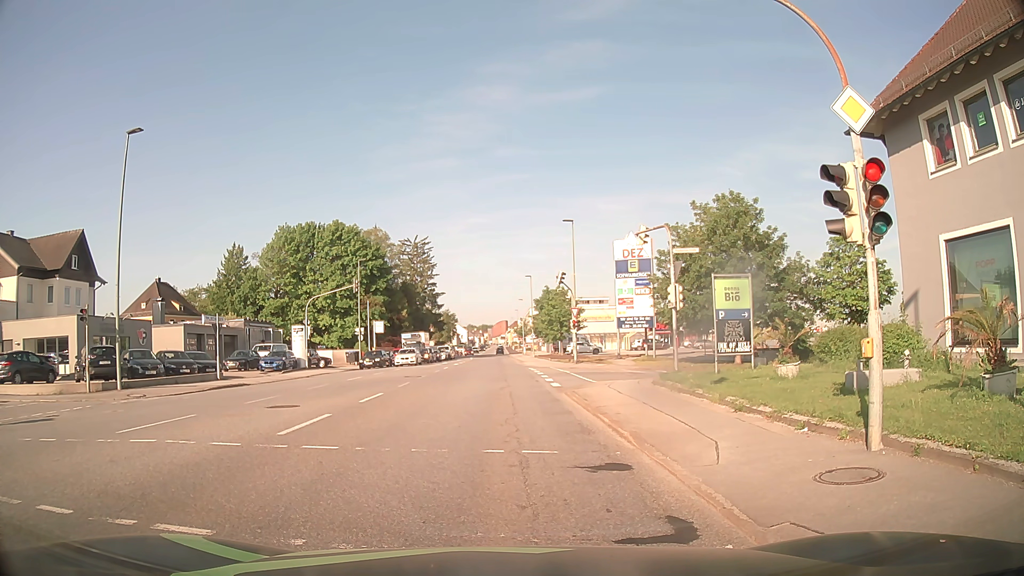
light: Day
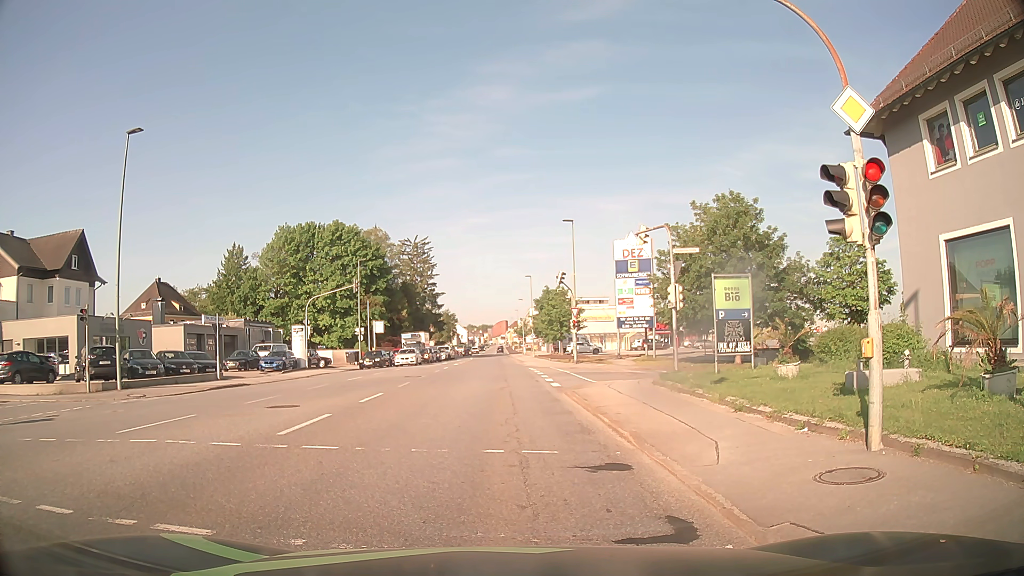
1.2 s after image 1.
(0.0, 0.0) m; 0°
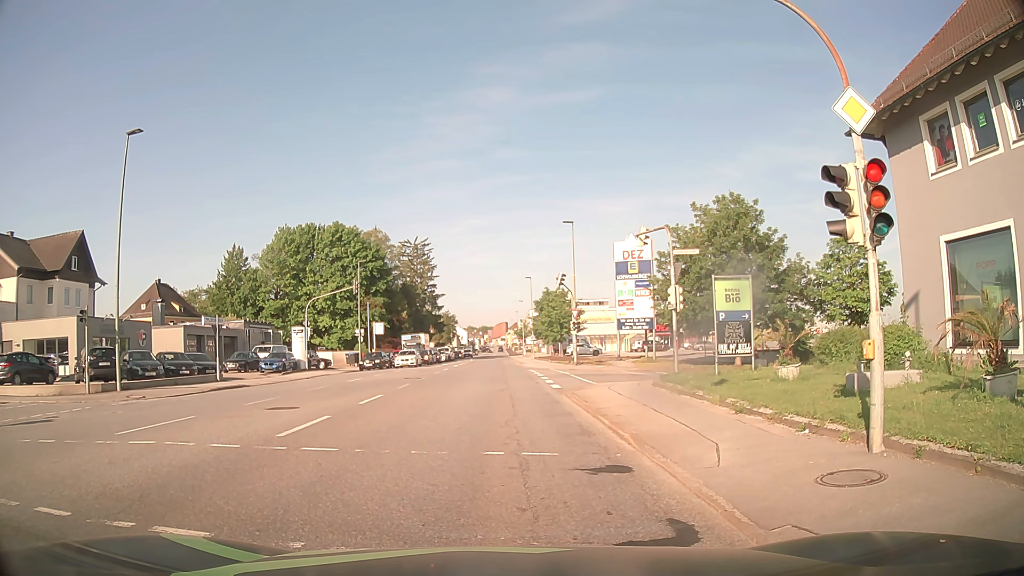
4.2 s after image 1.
(0.0, 0.0) m; 0°
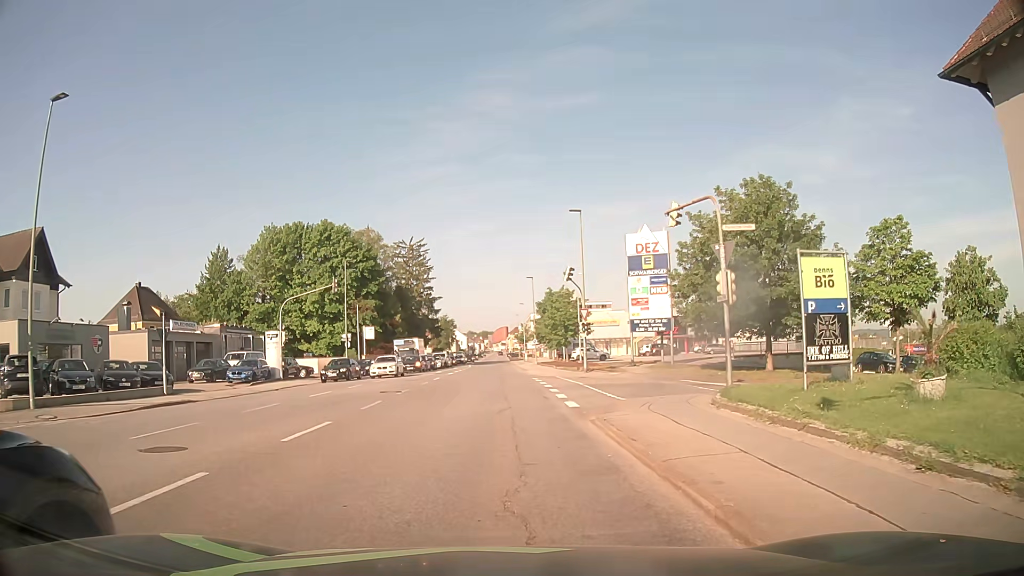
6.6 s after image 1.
(0.0, +6.2) m; 0°
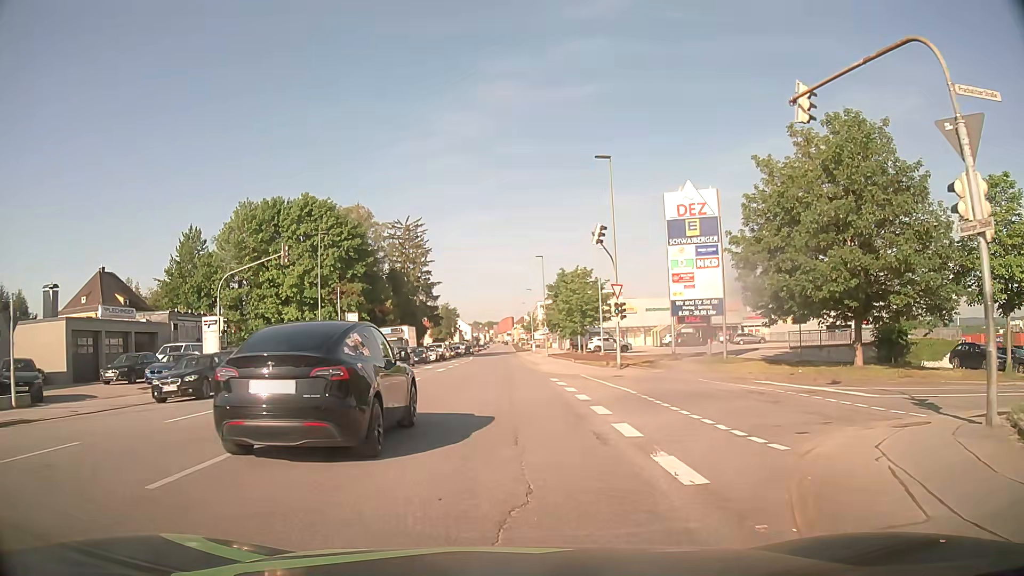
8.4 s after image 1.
(-0.1, +10.6) m; -1°
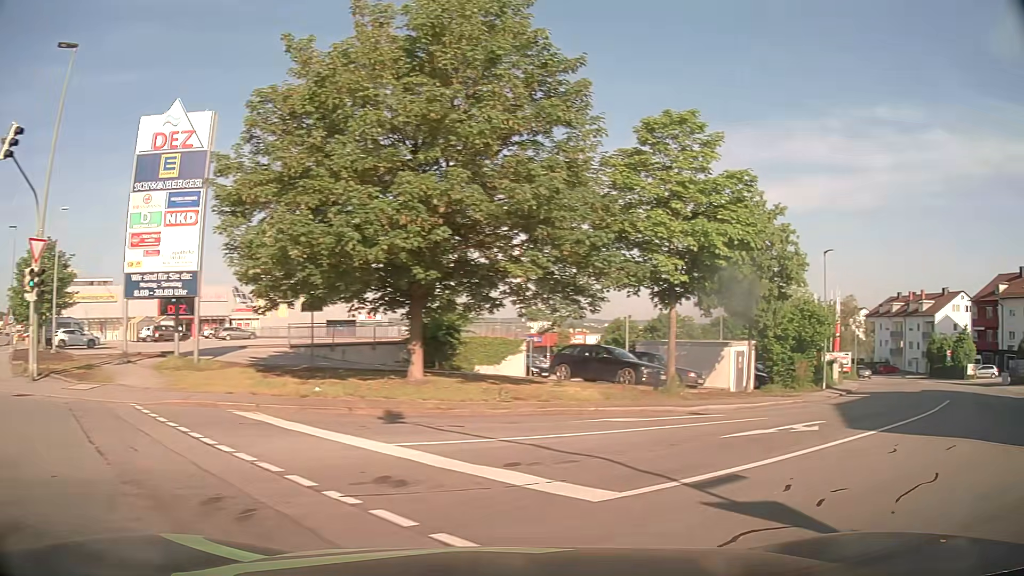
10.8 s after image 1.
(+3.3, +11.8) m; +45°
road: residential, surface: asphalt
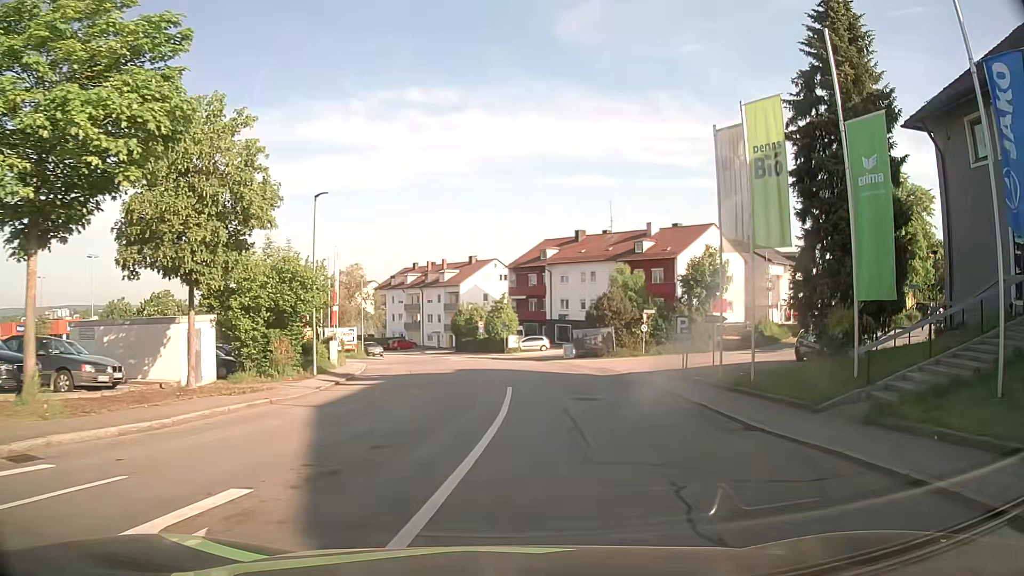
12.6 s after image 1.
(+3.9, +9.2) m; +40°
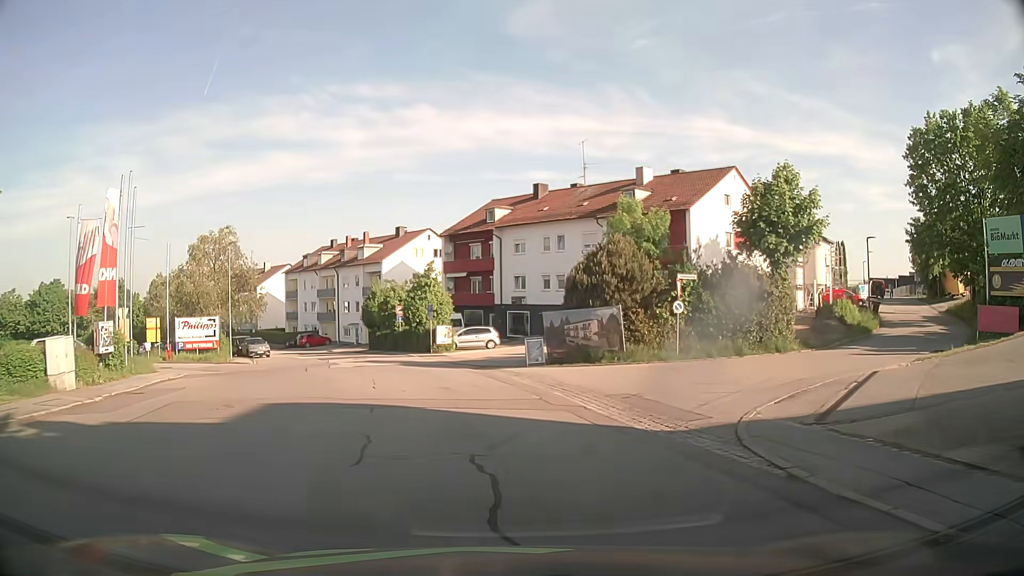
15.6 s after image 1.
(+1.1, +21.2) m; +4°
